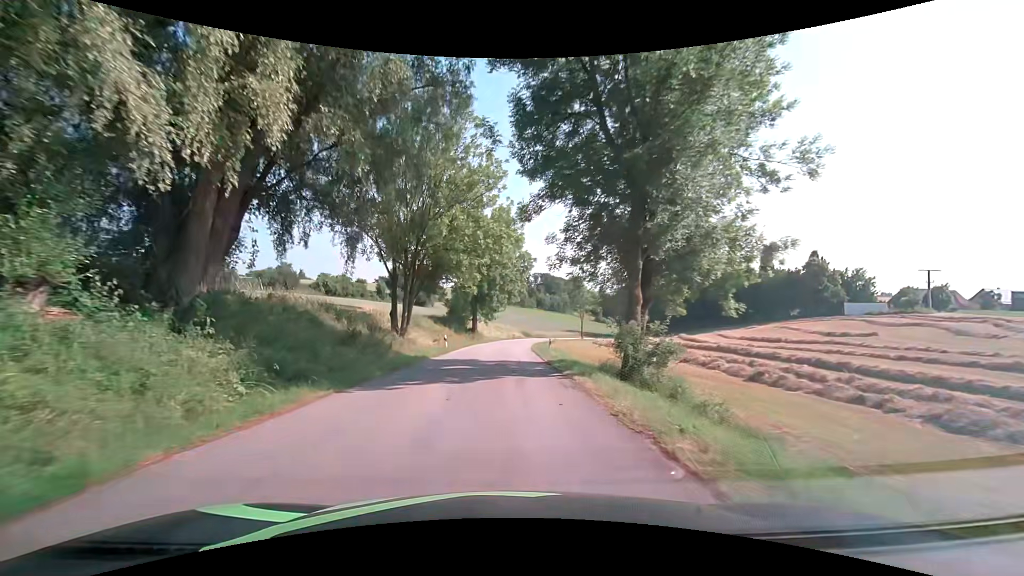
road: tertiary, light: Day
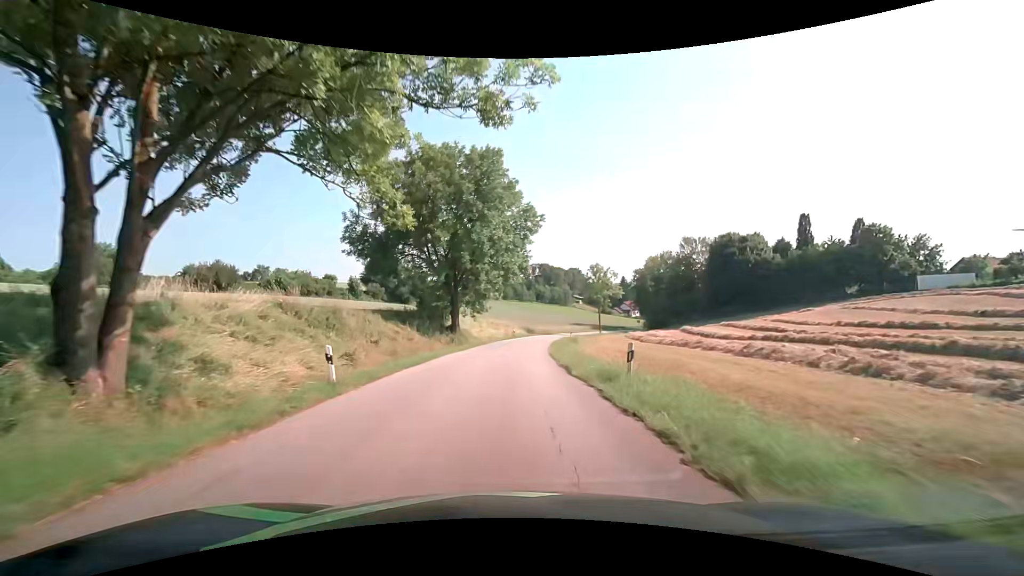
(+0.2, +22.7) m; 0°
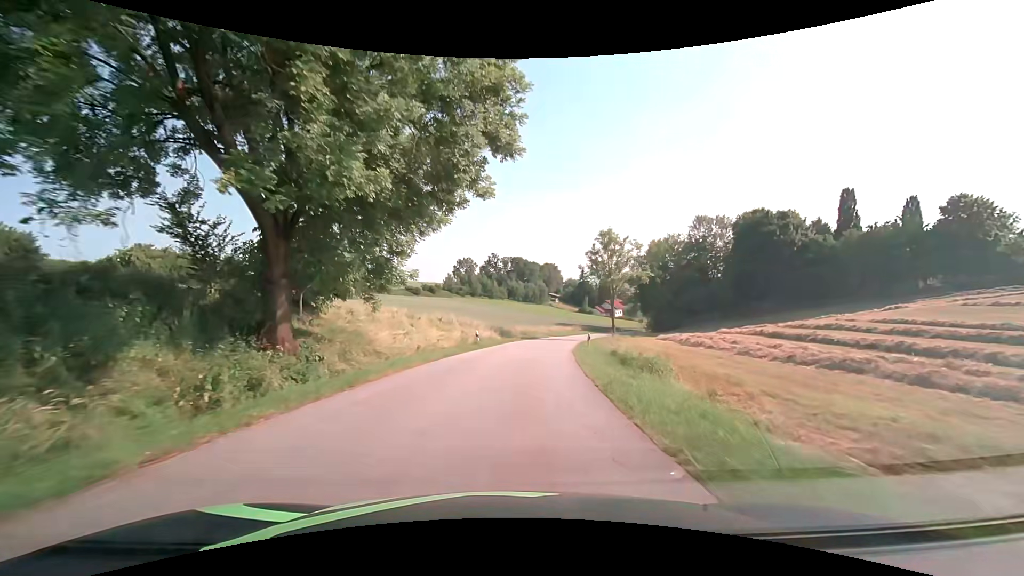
(+1.2, +30.4) m; +4°
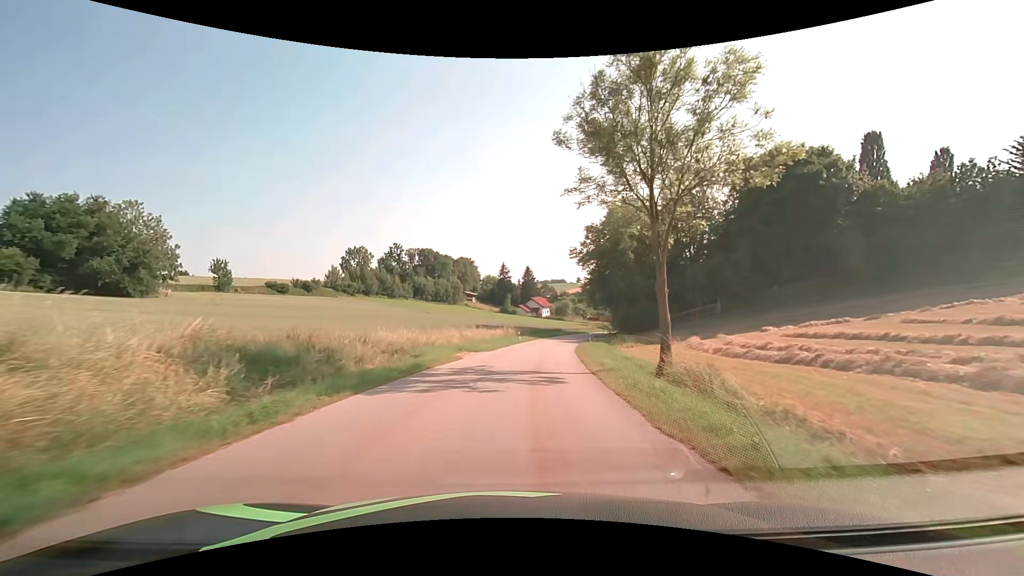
(+3.2, +37.8) m; +10°
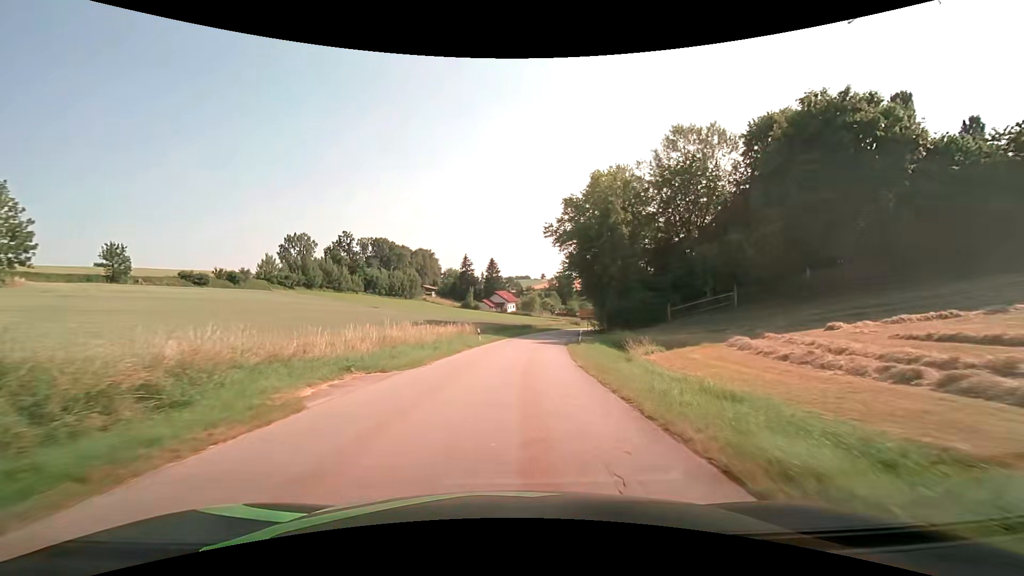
(+0.5, +15.2) m; +4°
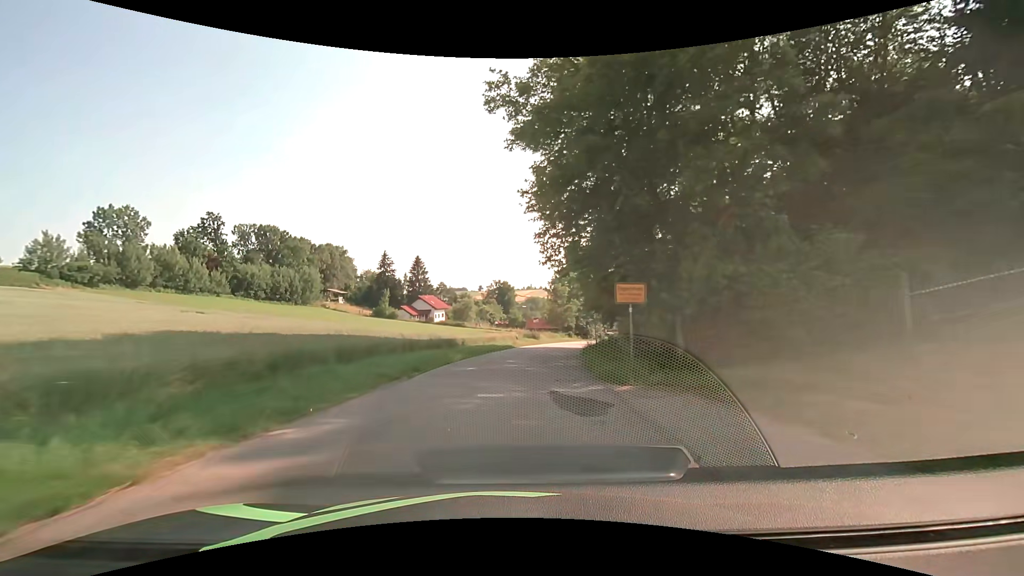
(+2.5, +38.1) m; +7°
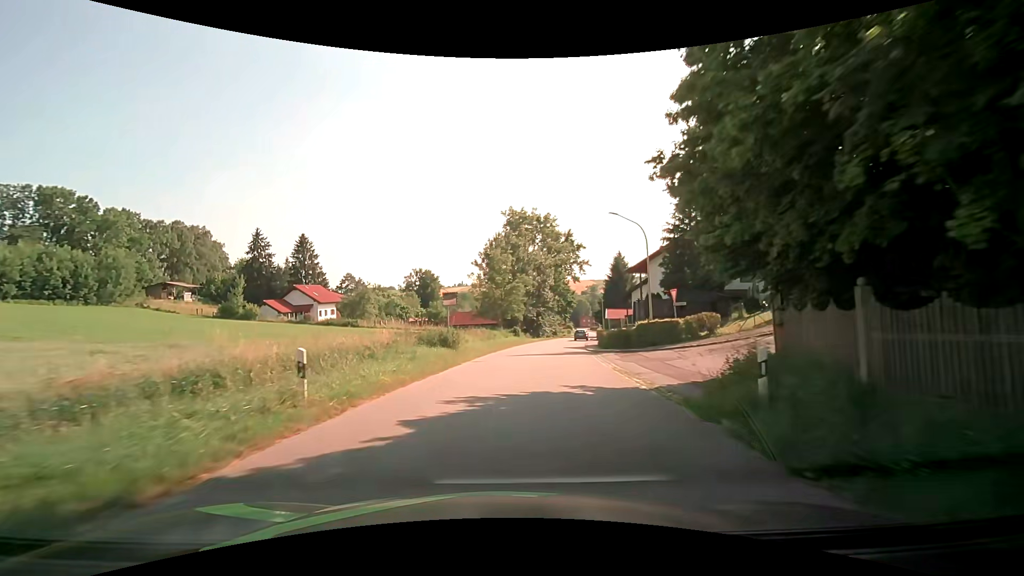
(+3.1, +37.8) m; +9°
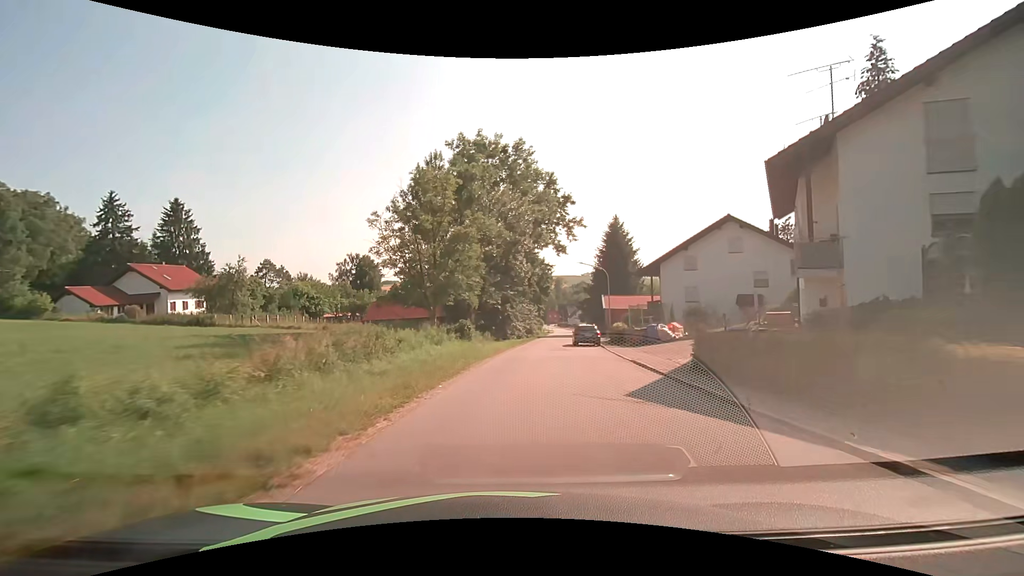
(+0.8, +30.3) m; +4°
